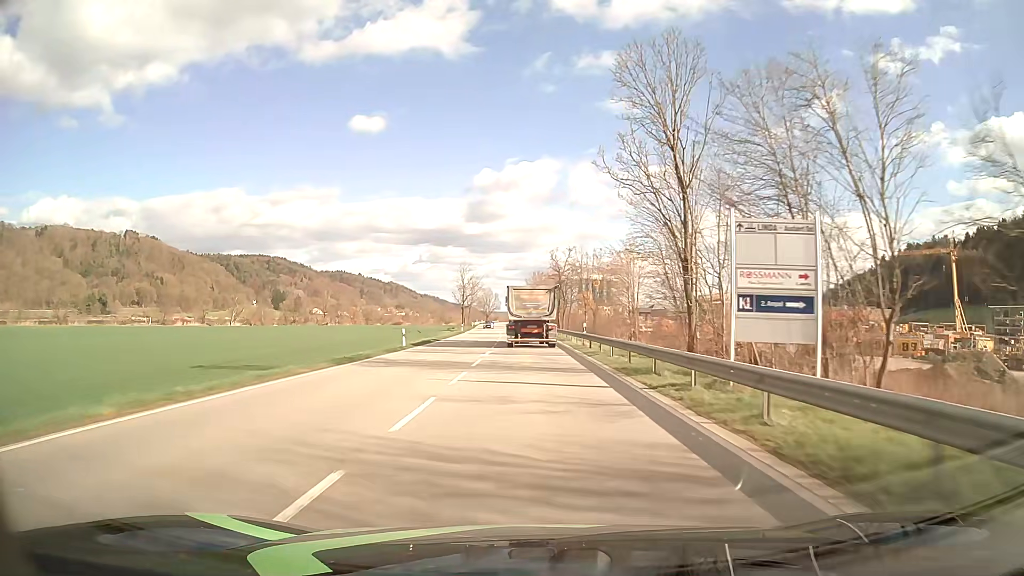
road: primary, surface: asphalt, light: Day
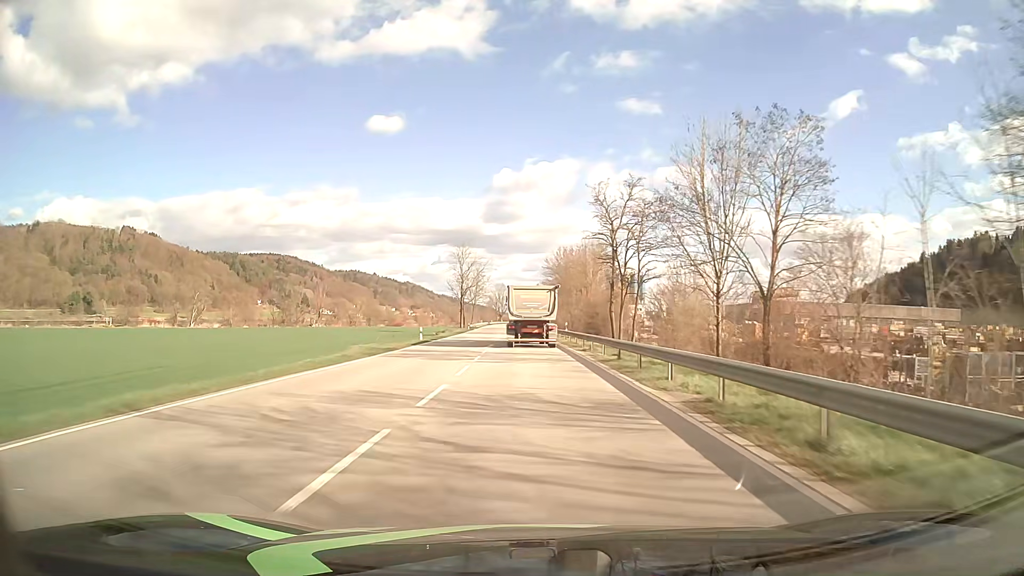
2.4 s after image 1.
(-0.7, +45.9) m; -2°
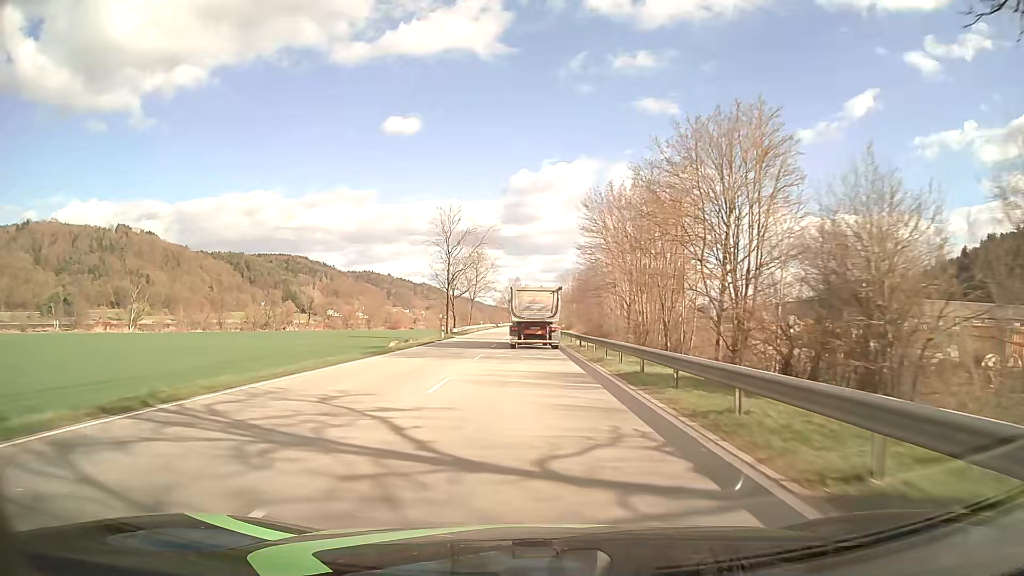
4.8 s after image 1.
(-0.6, +45.8) m; -2°
(0, +10) (0, +20) (0, +30) (0, +40) (0, +50) (-1, +60) (-1, +70) (-1, +80) (-1, +90) (-1, +100) m
